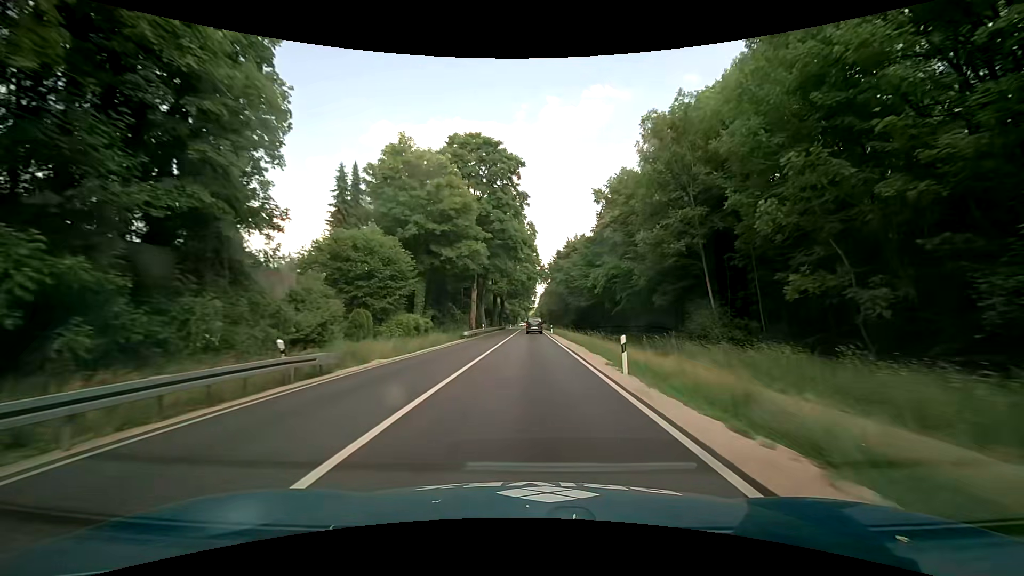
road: primary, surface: asphalt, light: Day
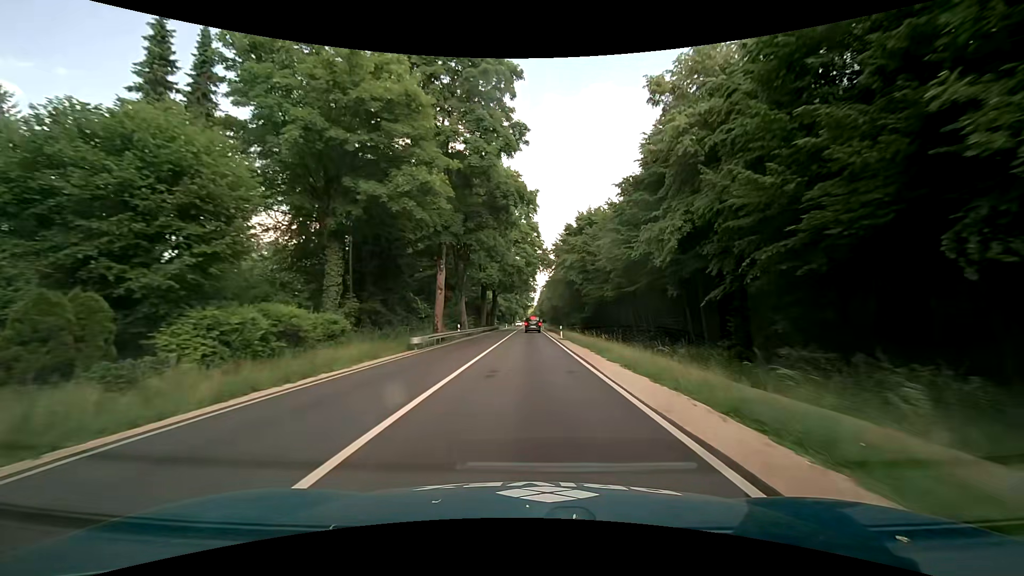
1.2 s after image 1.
(0.0, +21.5) m; 0°
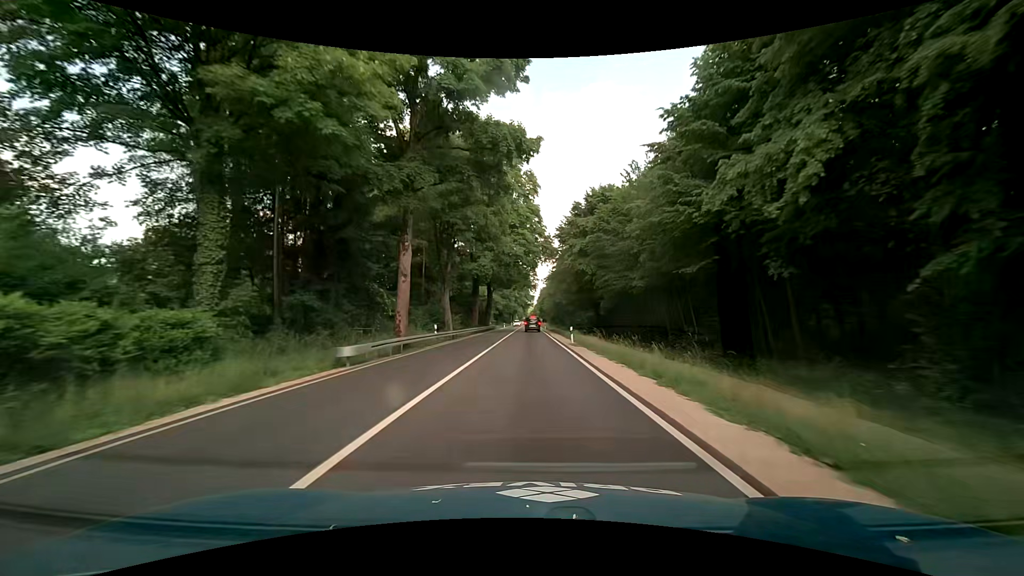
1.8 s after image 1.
(0.0, +10.7) m; 0°
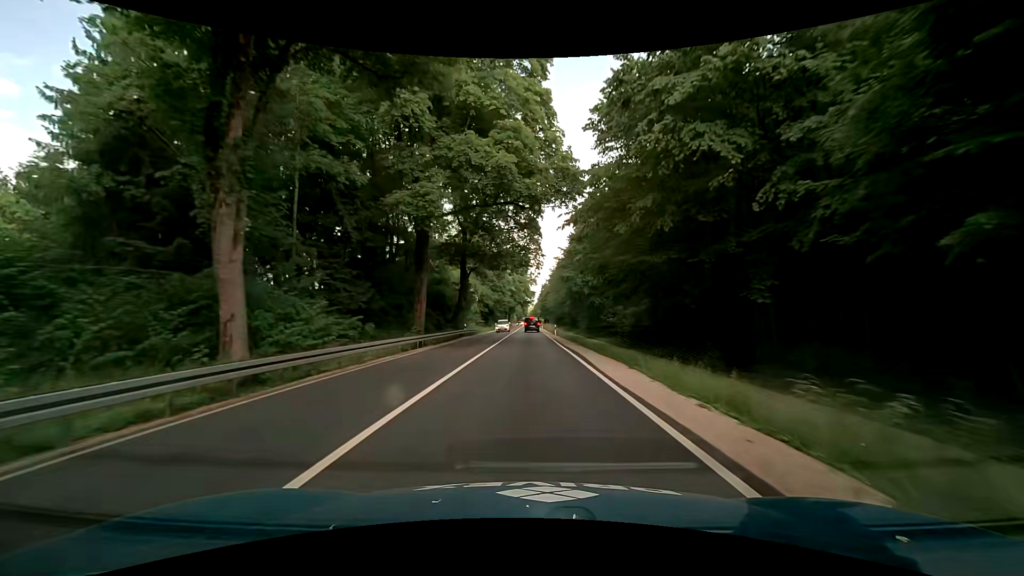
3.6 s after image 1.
(+0.1, +32.2) m; 0°
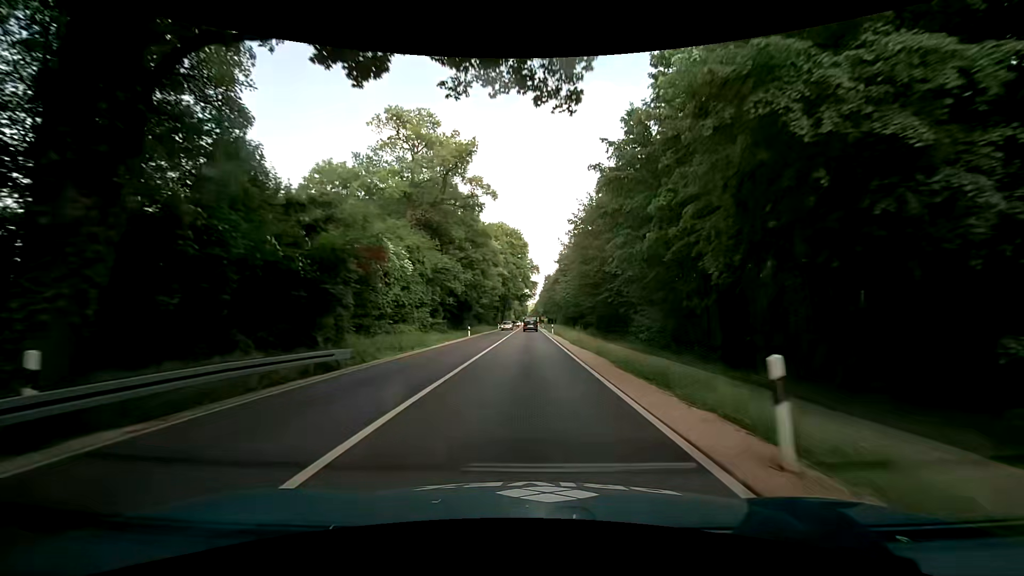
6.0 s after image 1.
(-0.1, +43.0) m; 0°
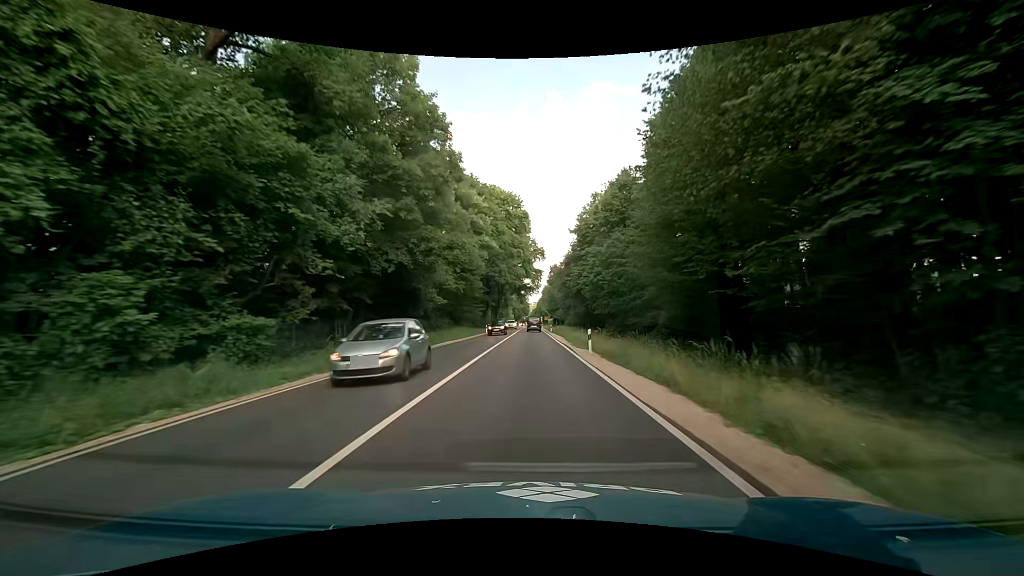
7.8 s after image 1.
(0.0, +32.3) m; 0°
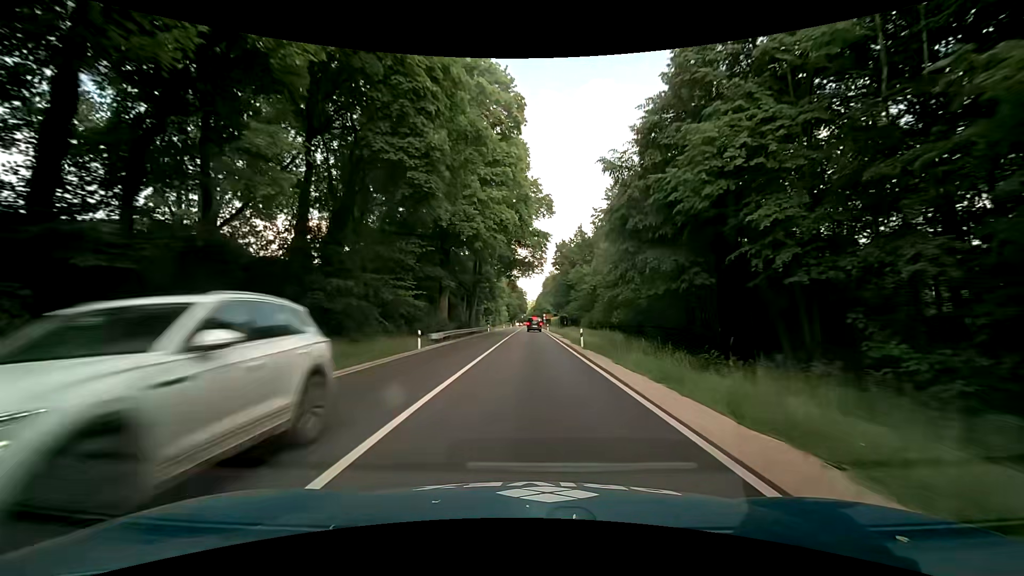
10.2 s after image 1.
(+0.2, +43.0) m; +1°
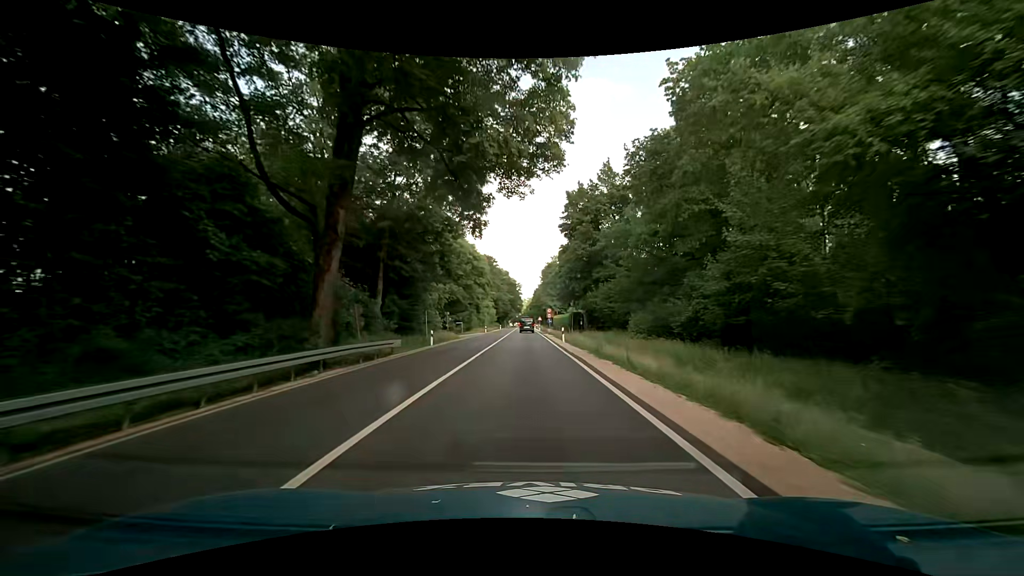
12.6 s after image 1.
(0.0, +43.0) m; 0°
(0, +10) (0, +20) (0, +30) (0, +40) (0, +50) (0, +60) (0, +70) (0, +80) (-1, +90) (-1, +100) m
